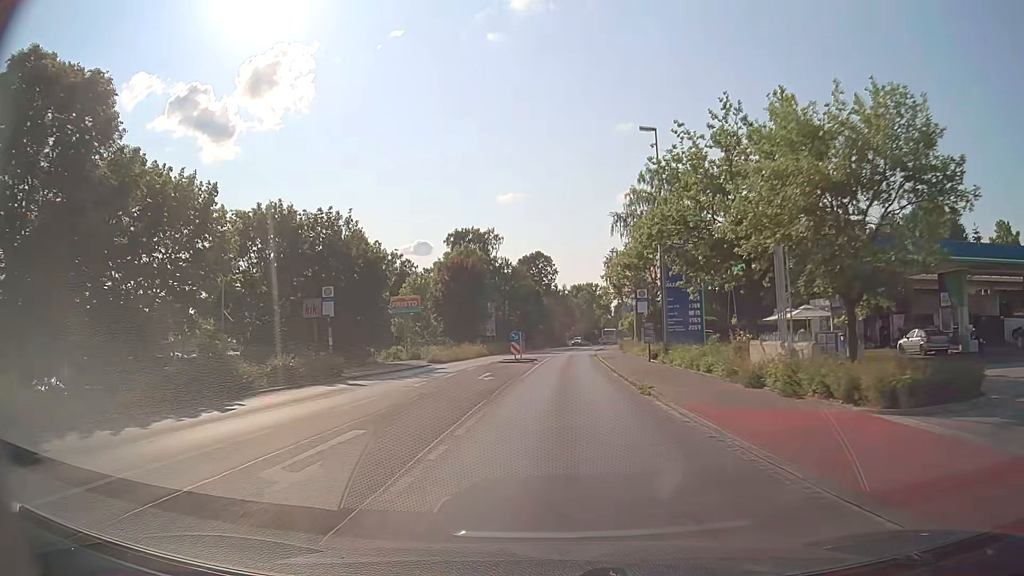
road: tertiary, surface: asphalt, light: Day
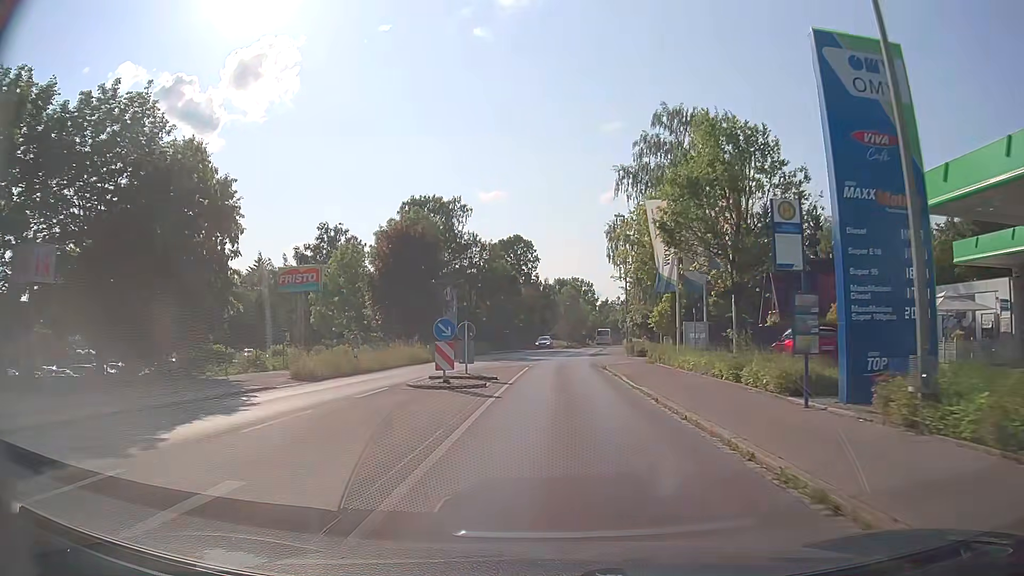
(+0.3, +22.2) m; +2°
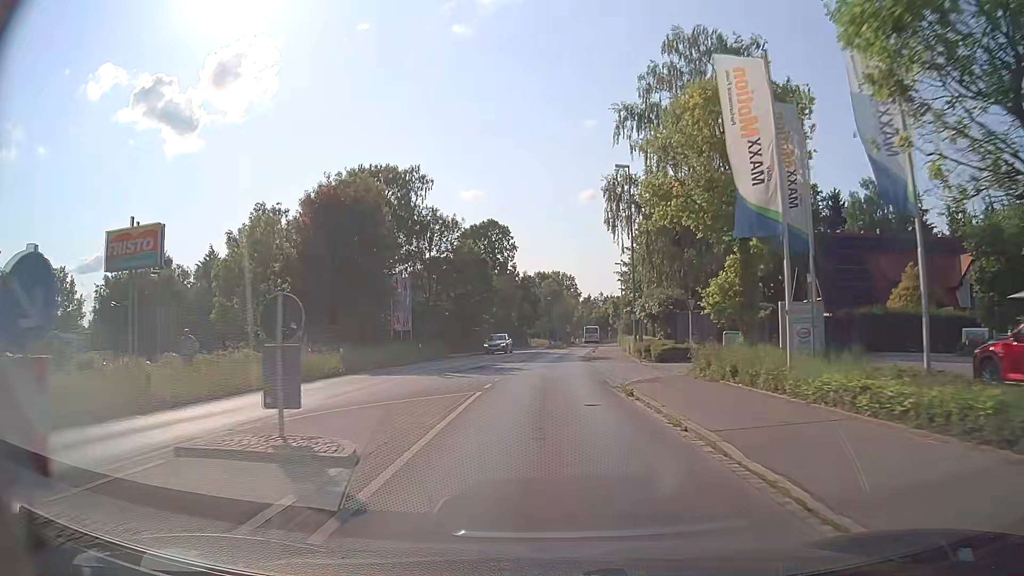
(+0.1, +14.9) m; +1°
(0, +10) (0, +20) (0, +30) (+1, +40) (+1, +50) (+2, +60) (+3, +70) (+4, +80) (+5, +90) (+6, +100) m
